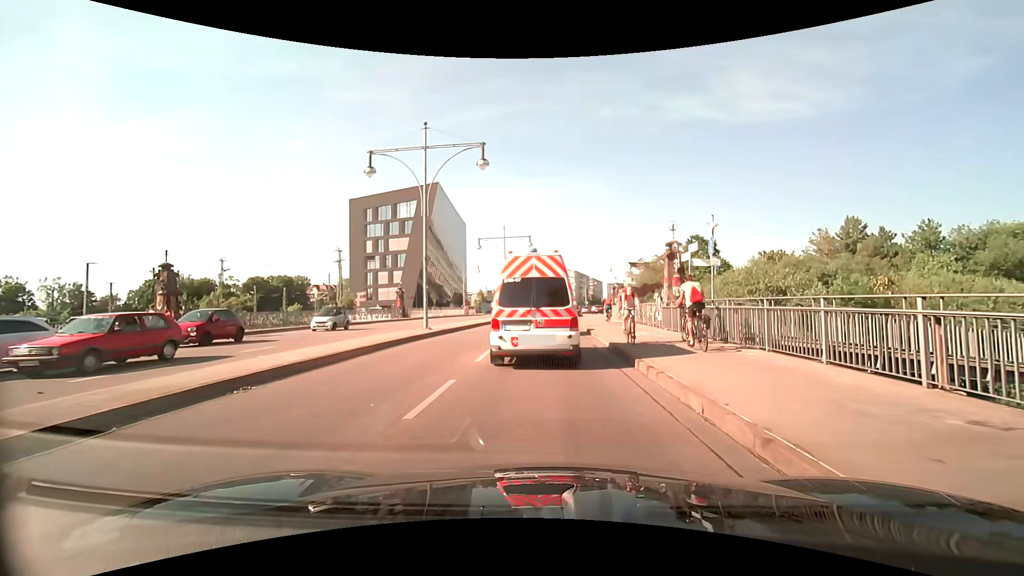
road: primary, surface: asphalt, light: Day
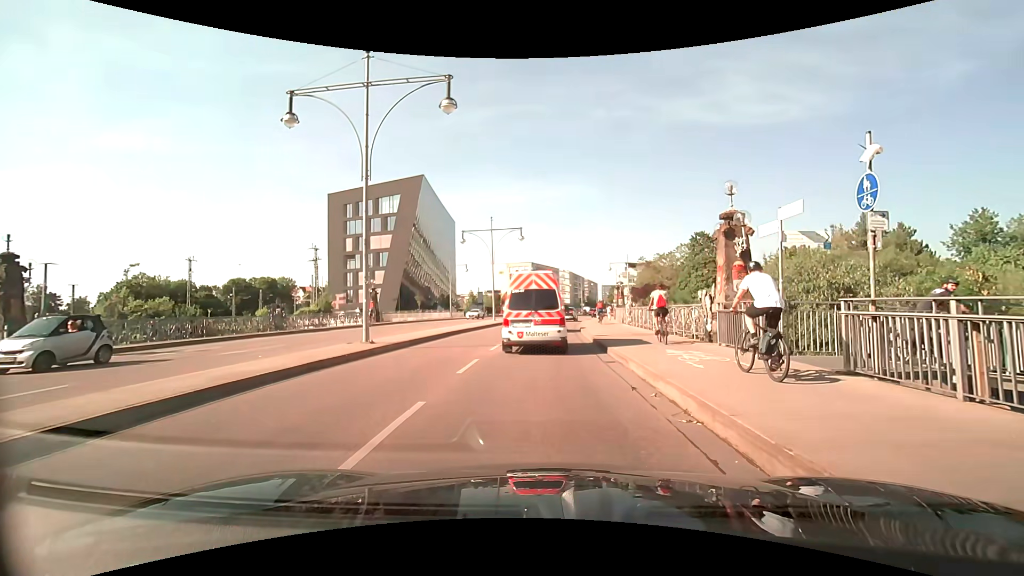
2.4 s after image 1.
(+0.1, +7.6) m; +1°
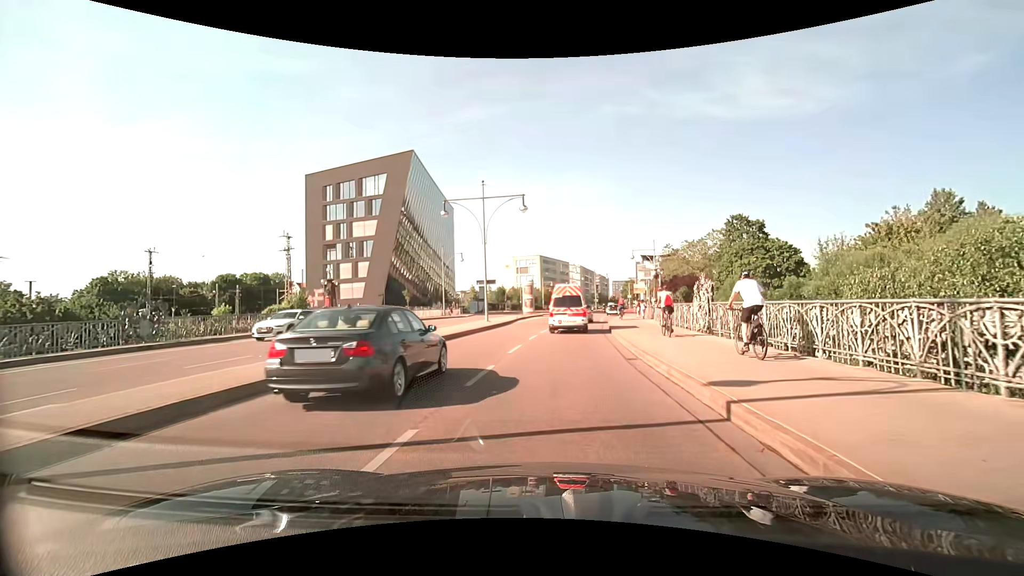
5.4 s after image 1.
(0.0, +13.8) m; -1°
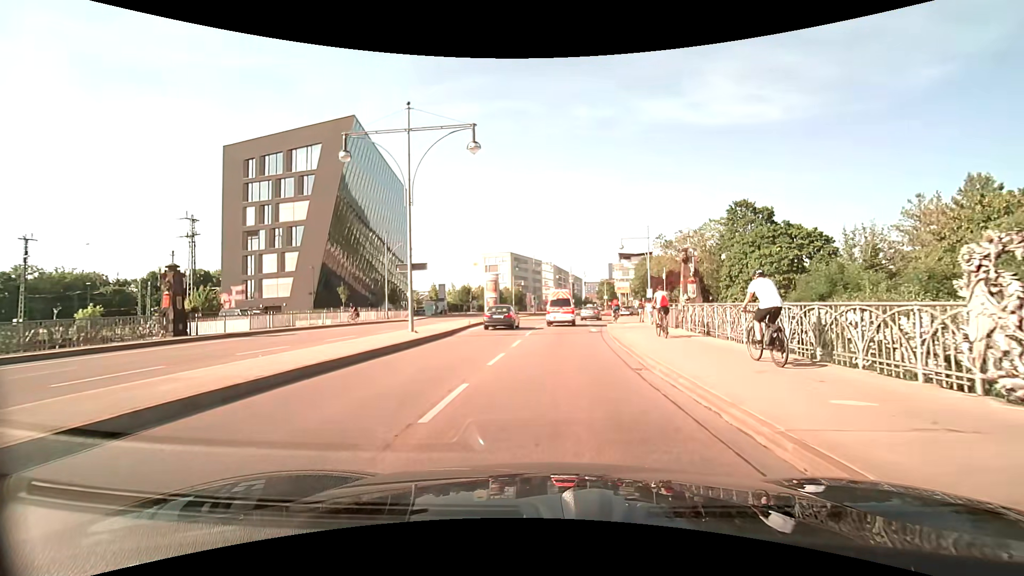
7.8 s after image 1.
(+0.4, +14.7) m; +4°
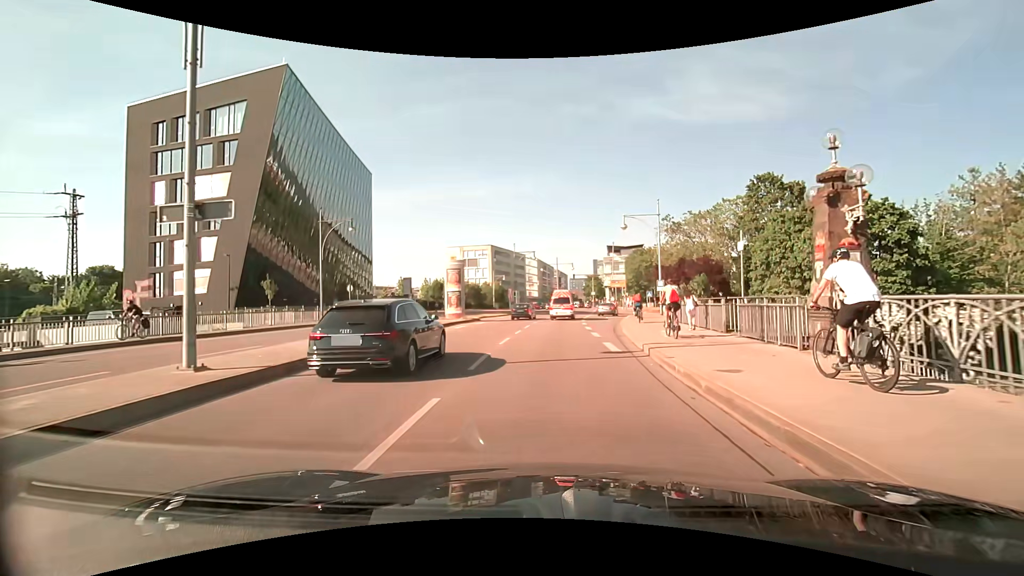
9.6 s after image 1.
(+0.2, +13.3) m; +2°
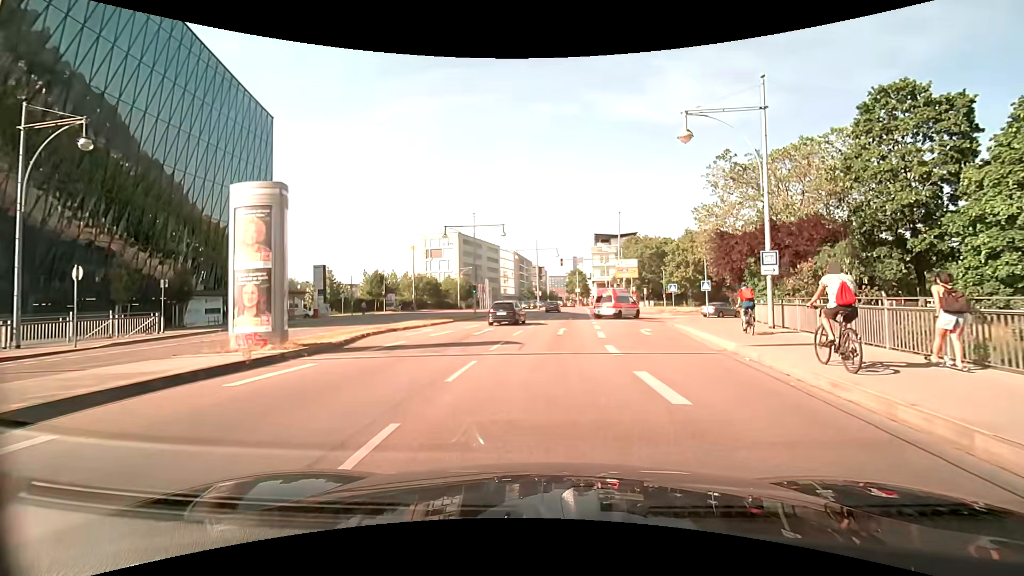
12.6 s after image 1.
(+0.3, +24.9) m; +2°
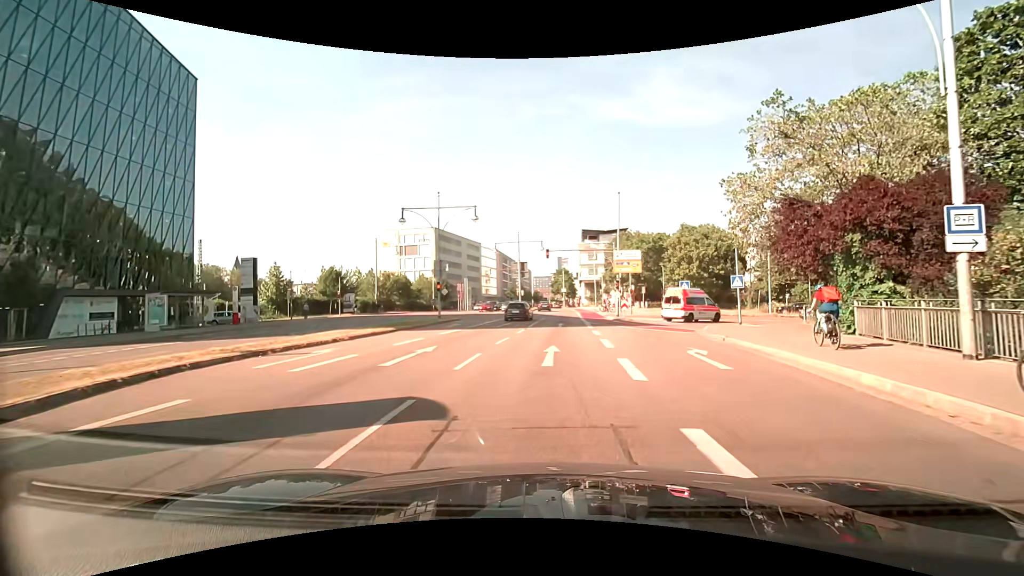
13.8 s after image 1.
(+0.2, +10.2) m; +2°
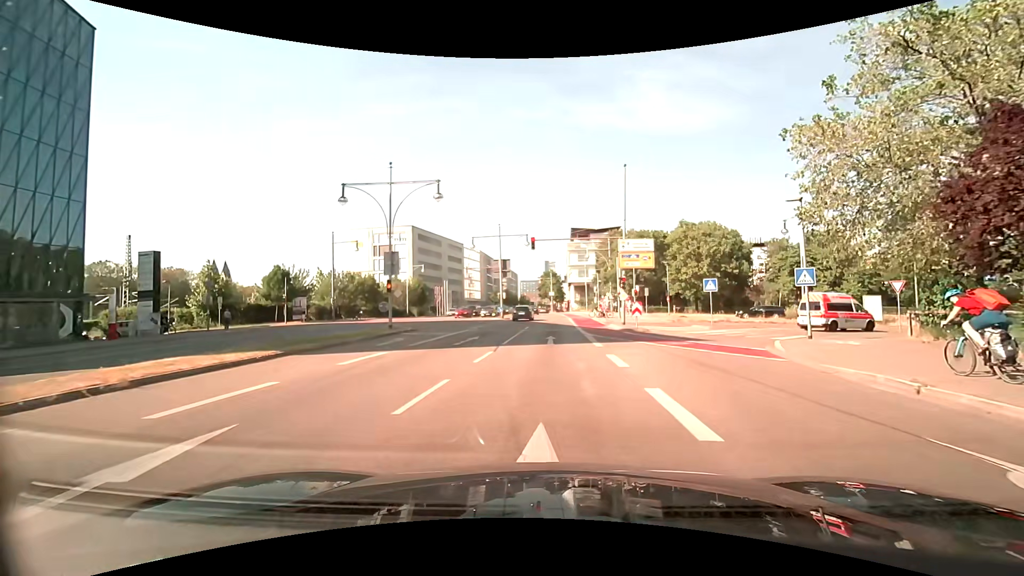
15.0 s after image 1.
(+0.1, +9.6) m; +1°
